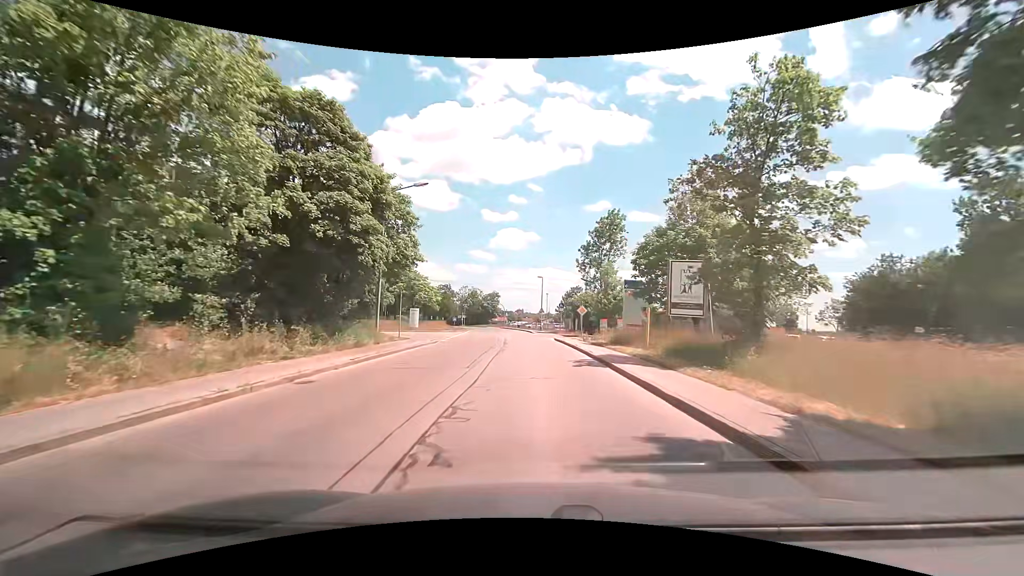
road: tertiary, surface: asphalt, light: Day
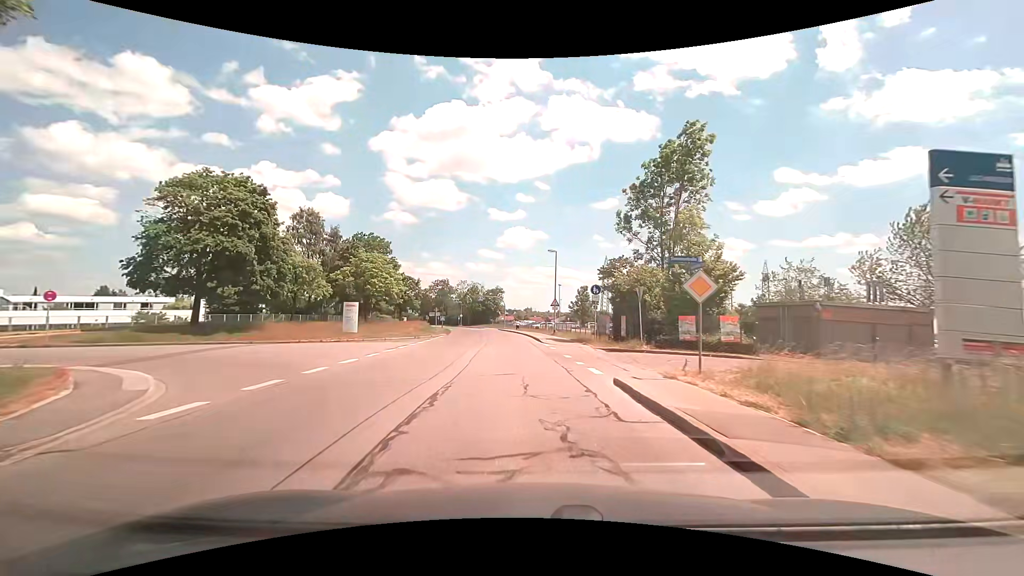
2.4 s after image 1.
(+0.2, +25.6) m; -1°
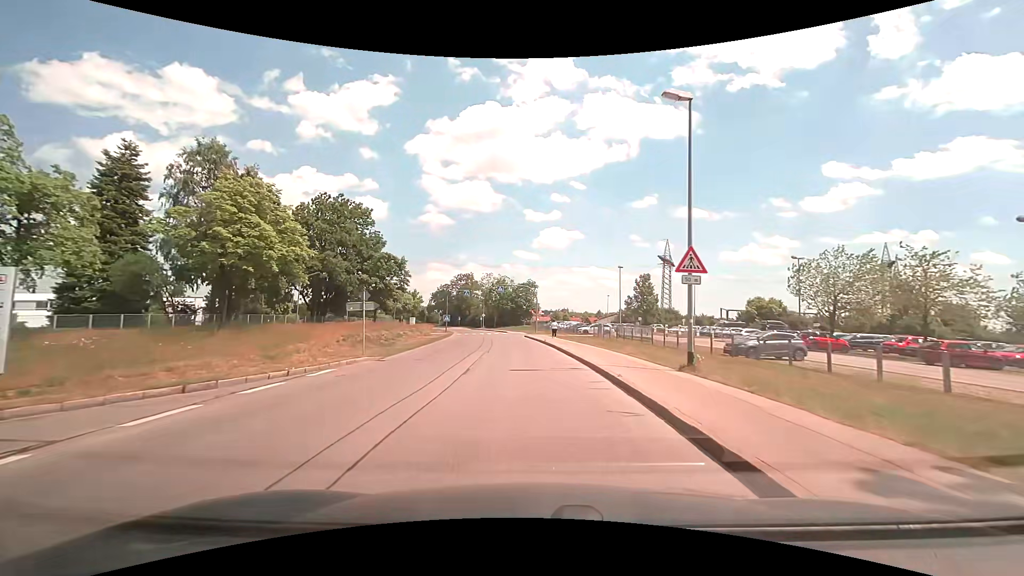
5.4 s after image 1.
(-1.0, +30.8) m; -4°
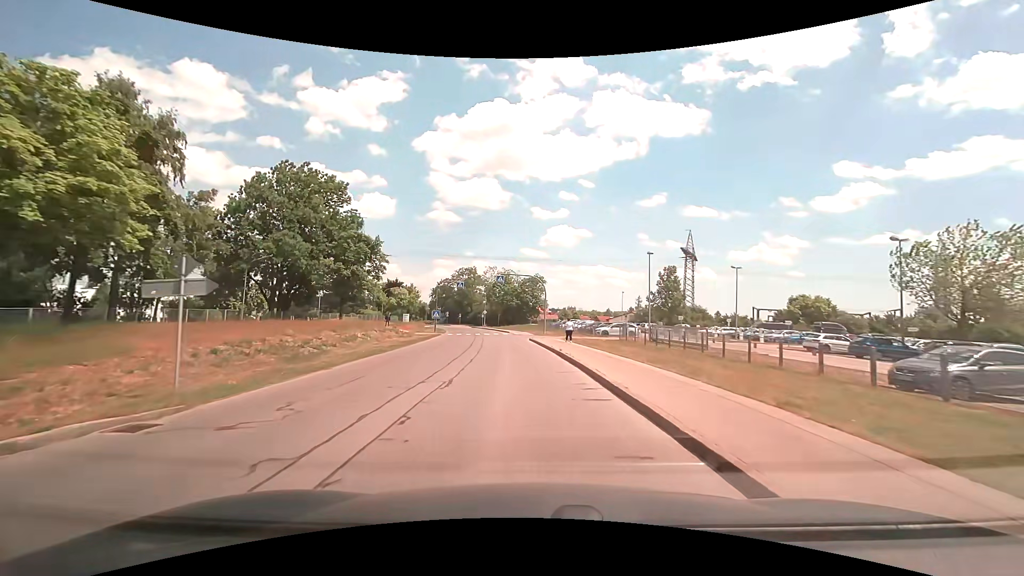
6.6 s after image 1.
(0.0, +11.6) m; -1°
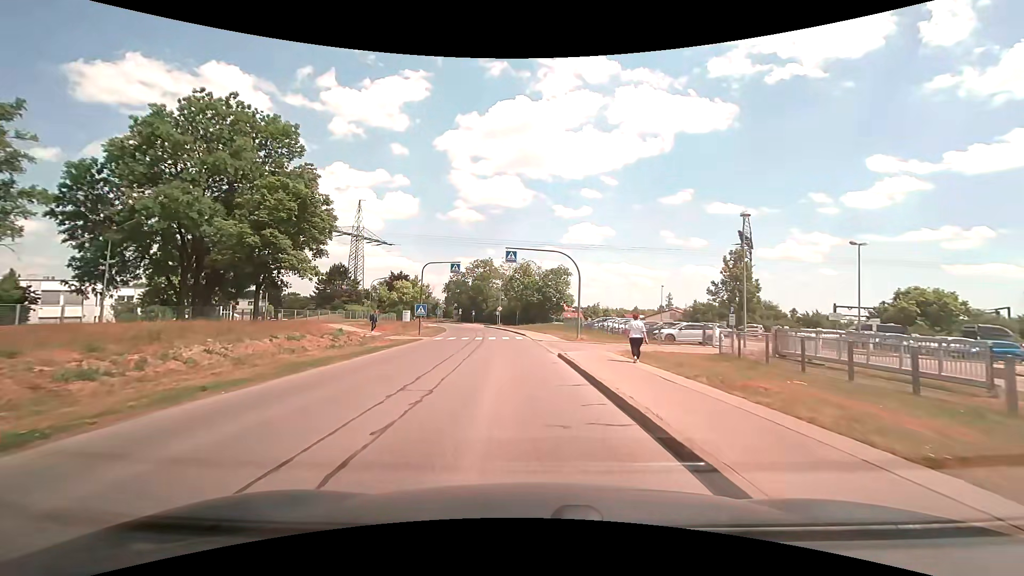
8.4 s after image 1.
(-0.3, +16.9) m; -2°
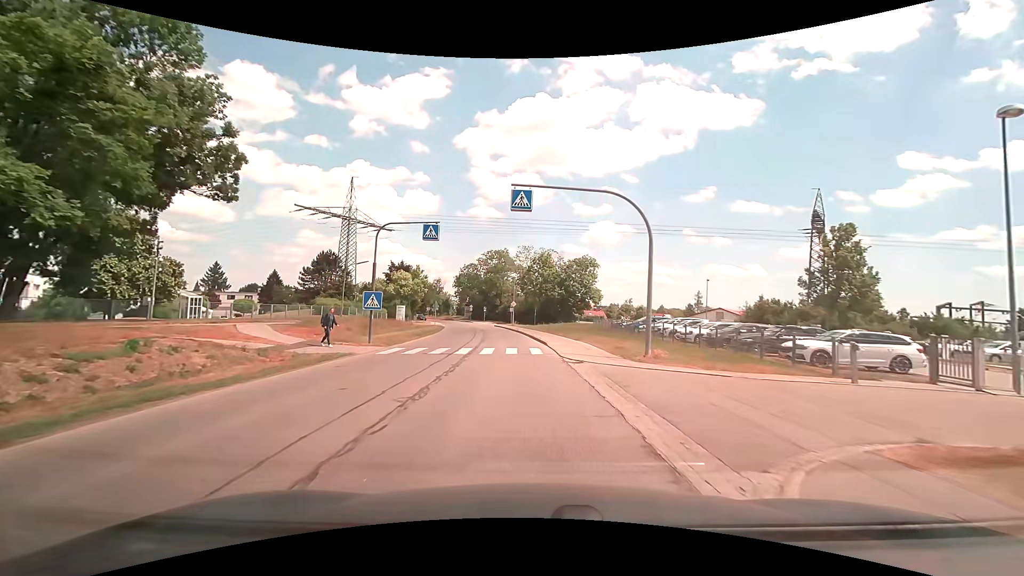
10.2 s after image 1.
(-0.3, +15.4) m; -2°
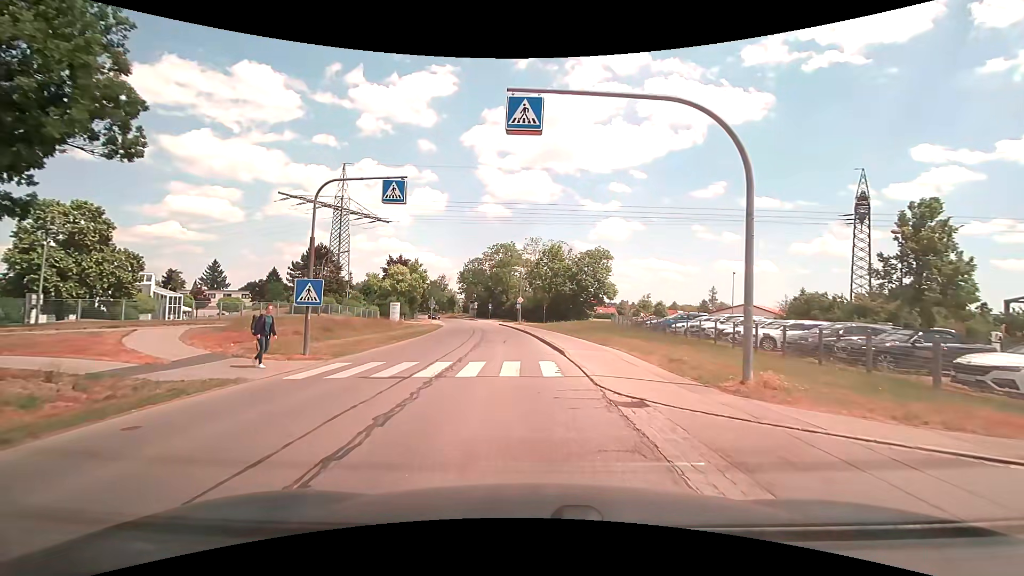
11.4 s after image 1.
(0.0, +7.1) m; -1°
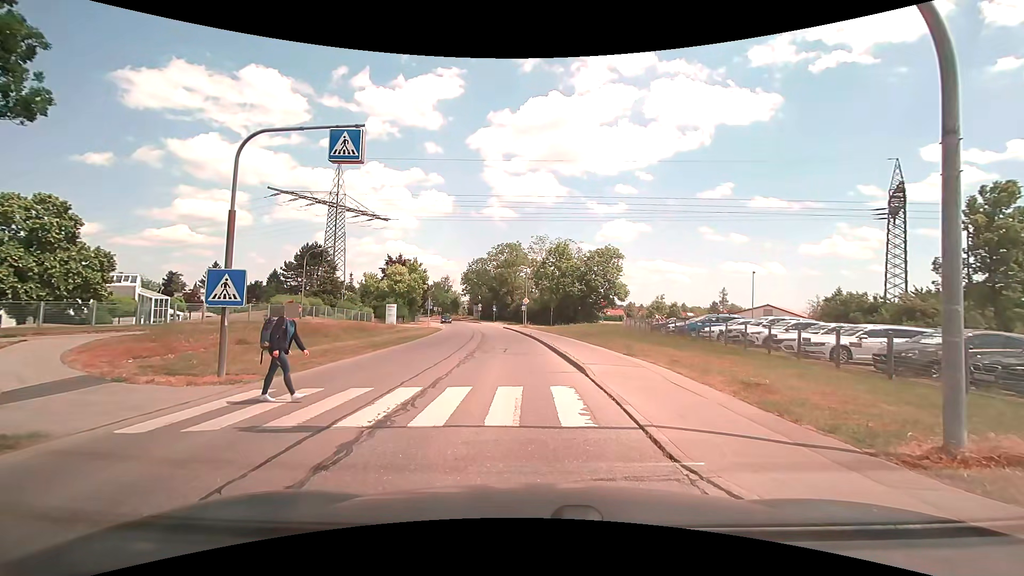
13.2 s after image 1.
(0.0, +4.3) m; 0°
(0, +10) (-1, +20) (-2, +30) (-2, +40) (-4, +50) (-5, +60) (-7, +70) (-9, +79) (-11, +89) (-14, +99) m
